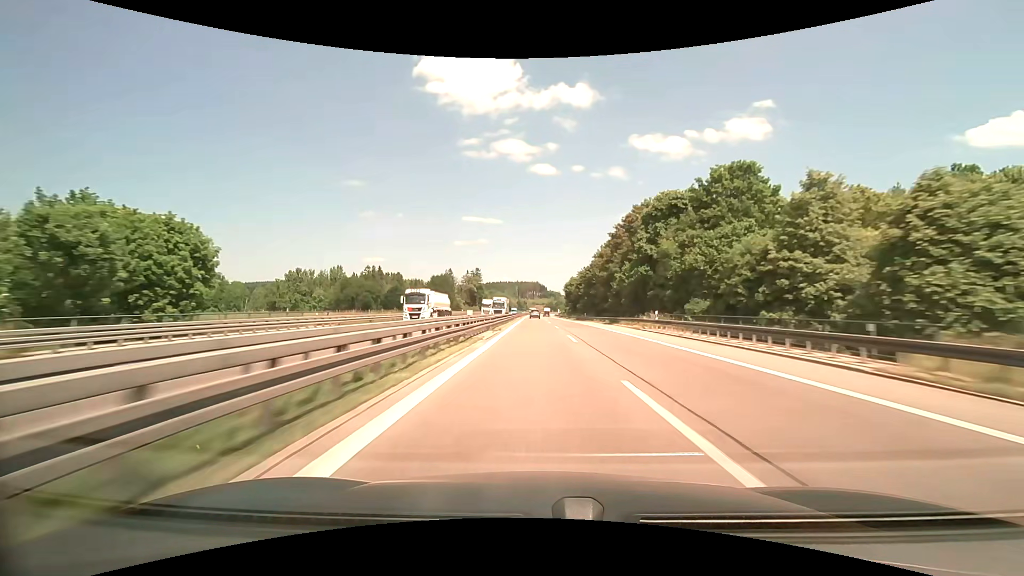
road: motorway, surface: asphalt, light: Day
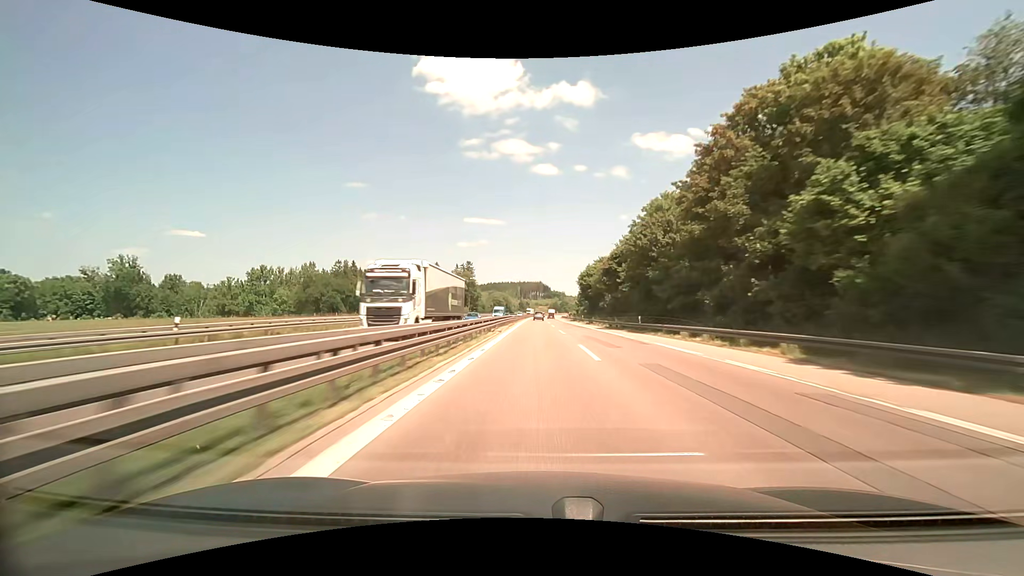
(-0.1, +42.2) m; -1°
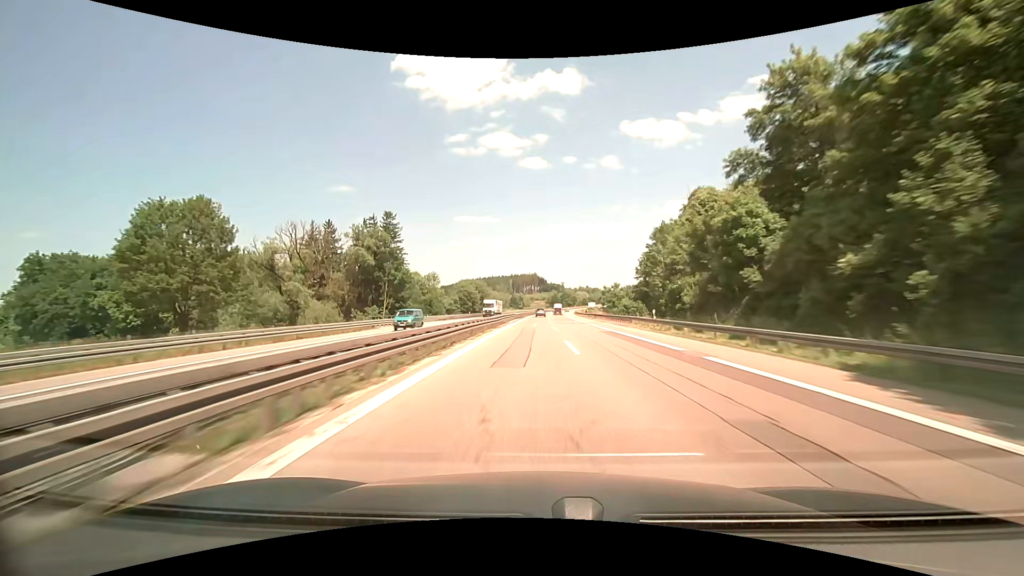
(0.0, +106.9) m; 0°
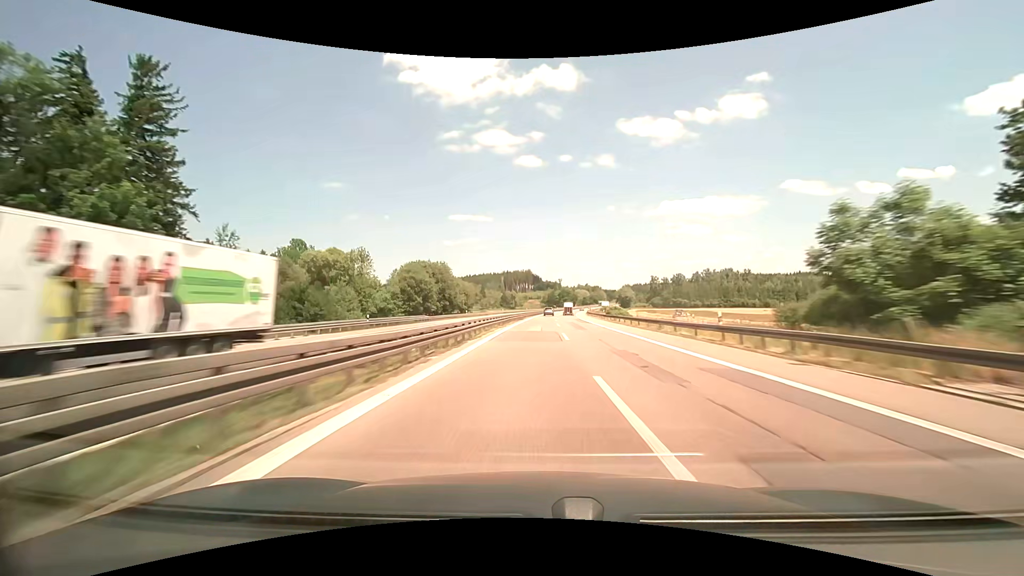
(+0.4, +64.6) m; +1°
(0, +10) (0, +20) (0, +30) (0, +40) (0, +50) (+1, +60) (+1, +70) (+1, +80) (+2, +90) (+2, +100) m
